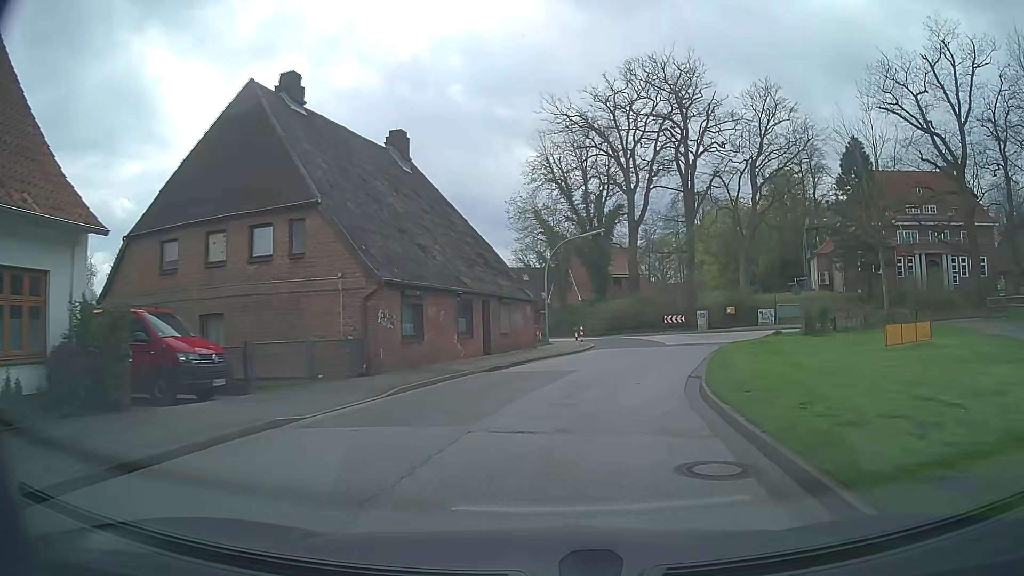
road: tertiary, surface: asphalt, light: Day
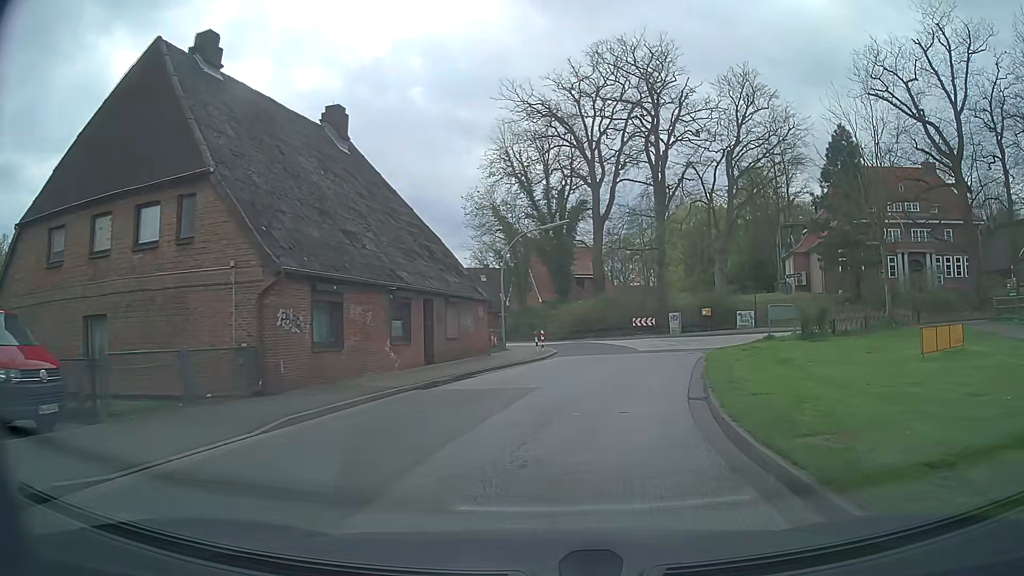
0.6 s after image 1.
(+0.1, +4.4) m; +3°
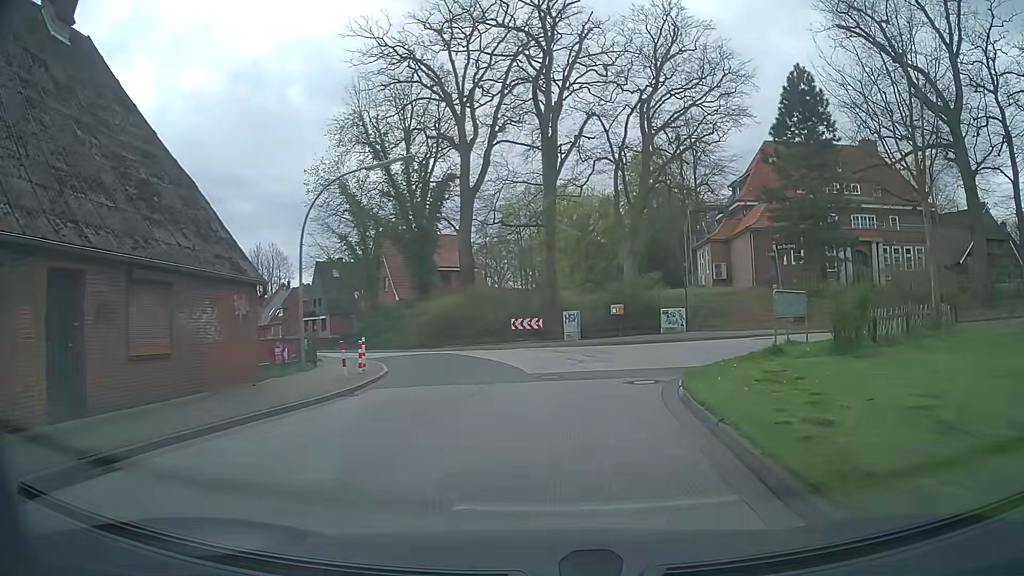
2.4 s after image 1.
(+1.2, +13.3) m; +10°
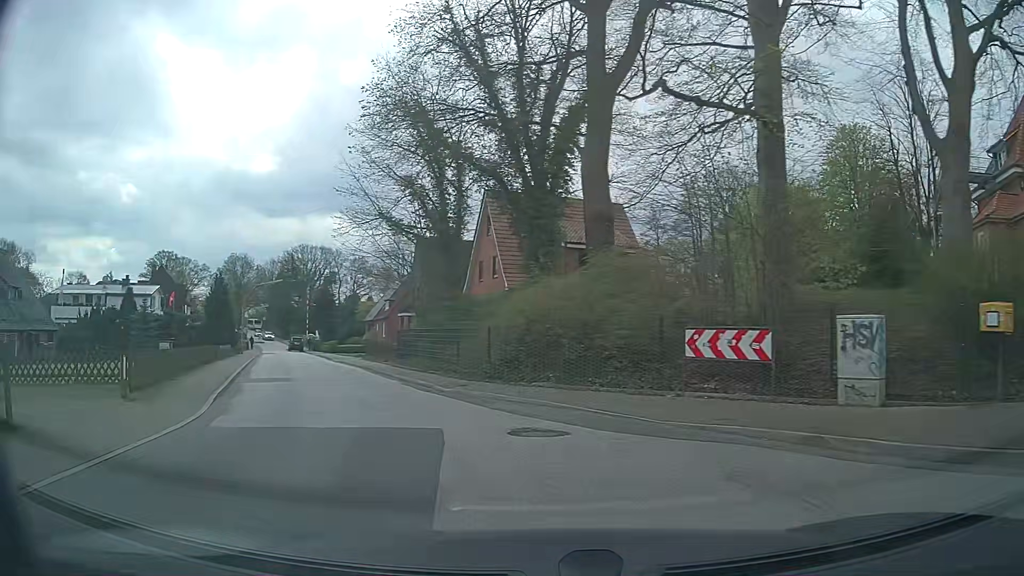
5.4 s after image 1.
(-0.2, +22.0) m; -13°
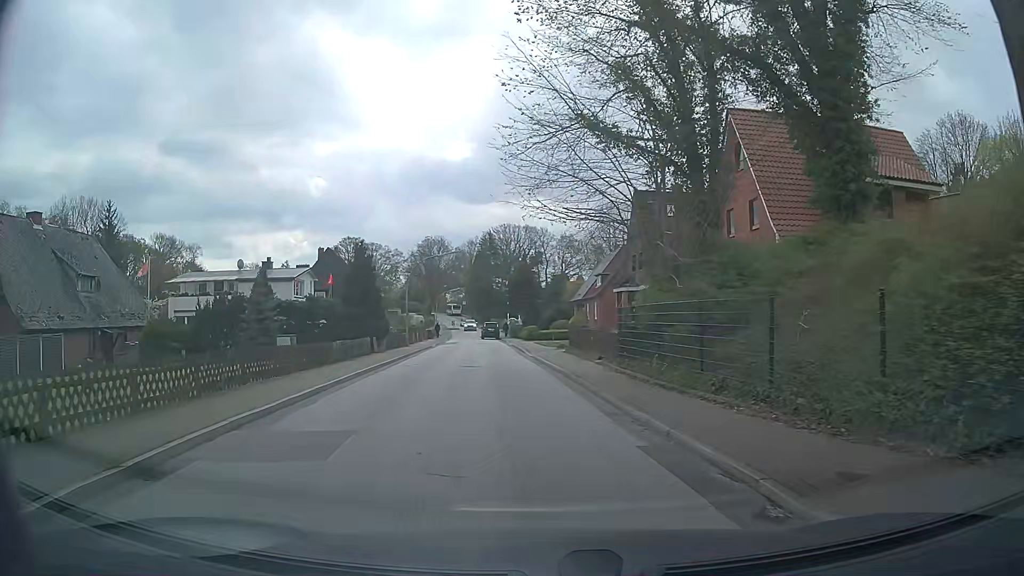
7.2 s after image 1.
(-2.6, +12.8) m; -19°
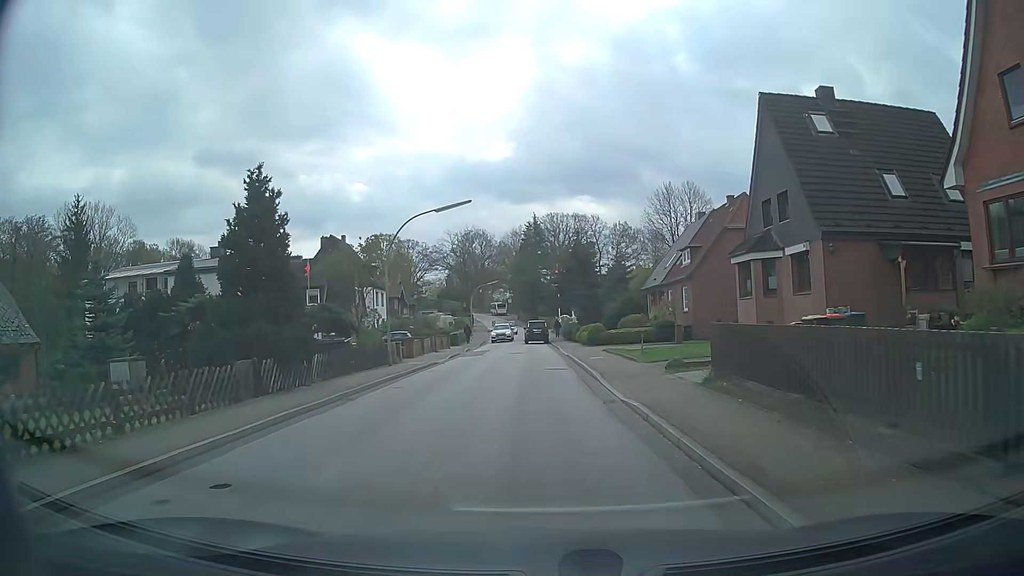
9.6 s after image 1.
(-0.8, +18.3) m; -4°
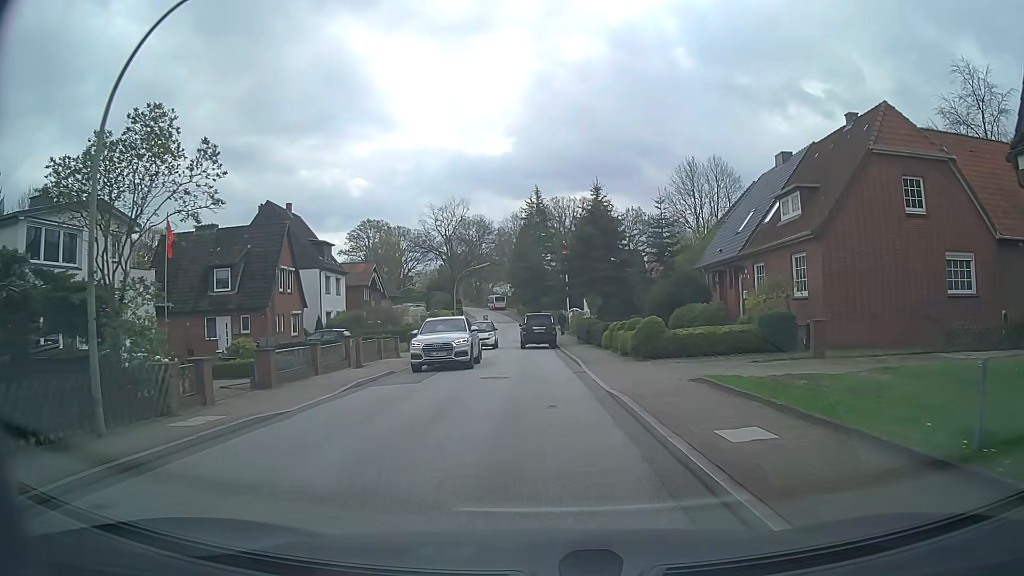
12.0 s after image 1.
(-0.1, +18.4) m; -1°
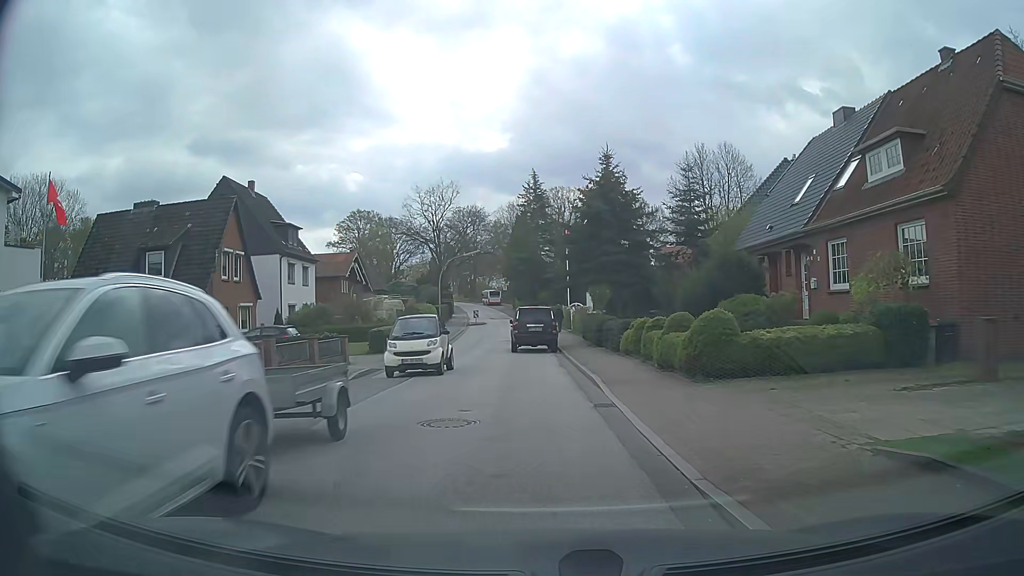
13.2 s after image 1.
(+0.1, +7.7) m; +1°
